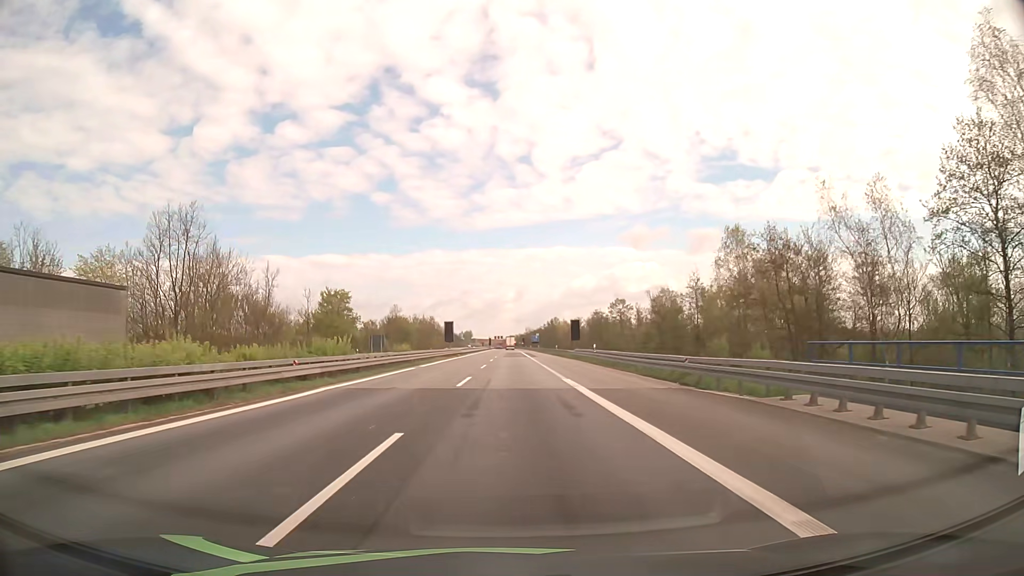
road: motorway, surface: asphalt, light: Day
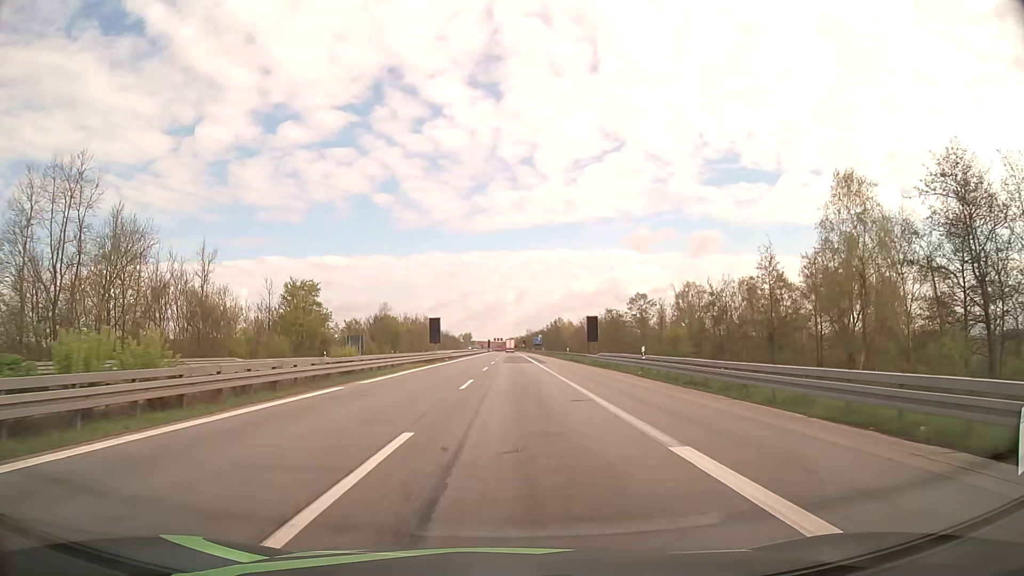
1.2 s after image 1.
(0.0, +17.8) m; 0°
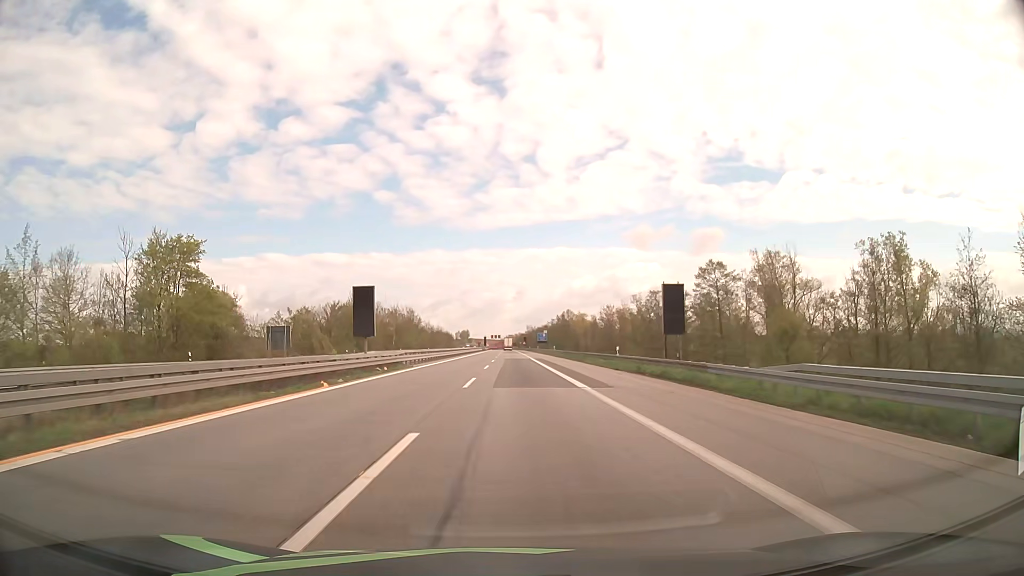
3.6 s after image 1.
(+0.1, +35.8) m; 0°
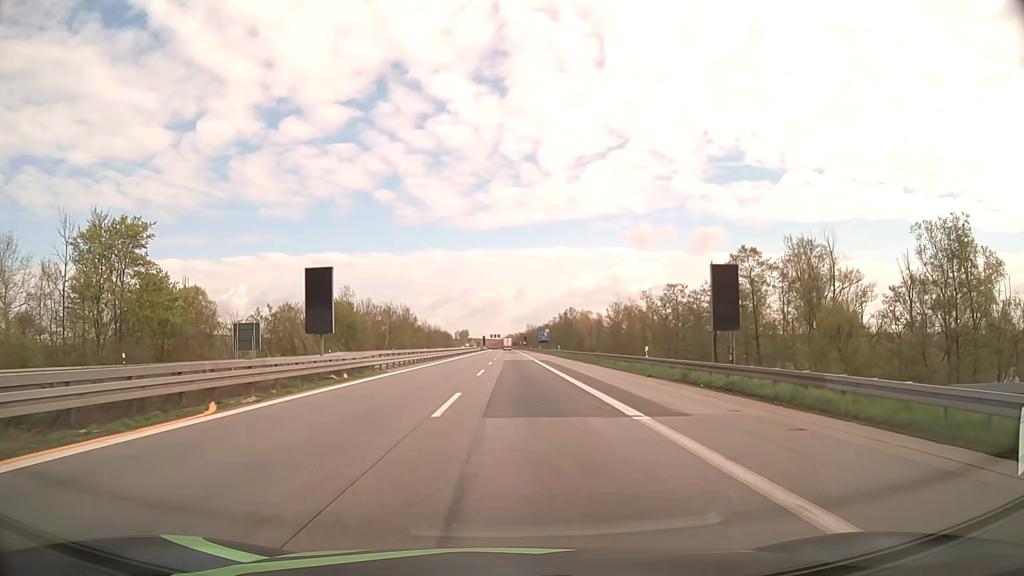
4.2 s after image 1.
(0.0, +9.0) m; 0°
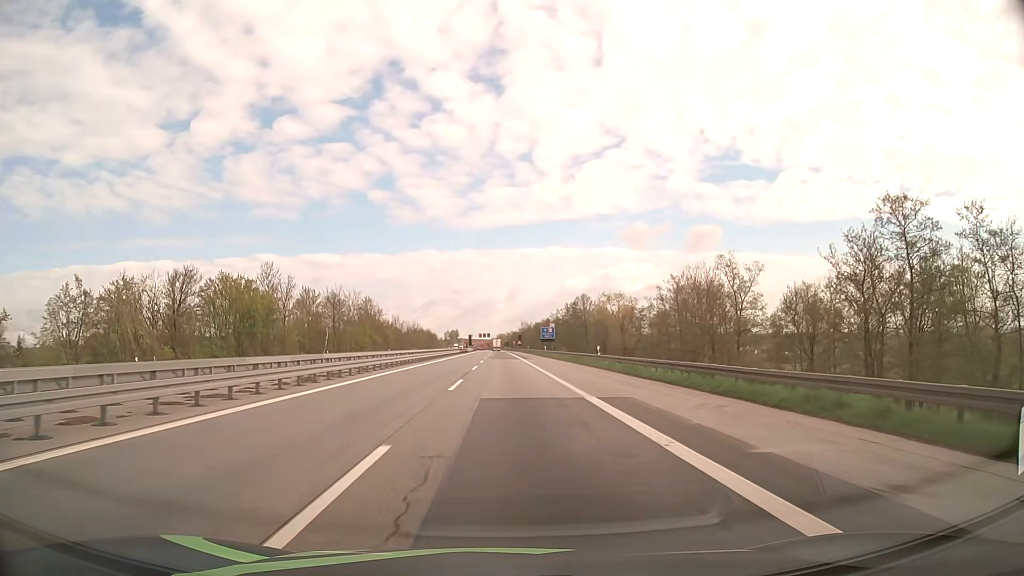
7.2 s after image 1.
(+0.2, +45.0) m; +1°
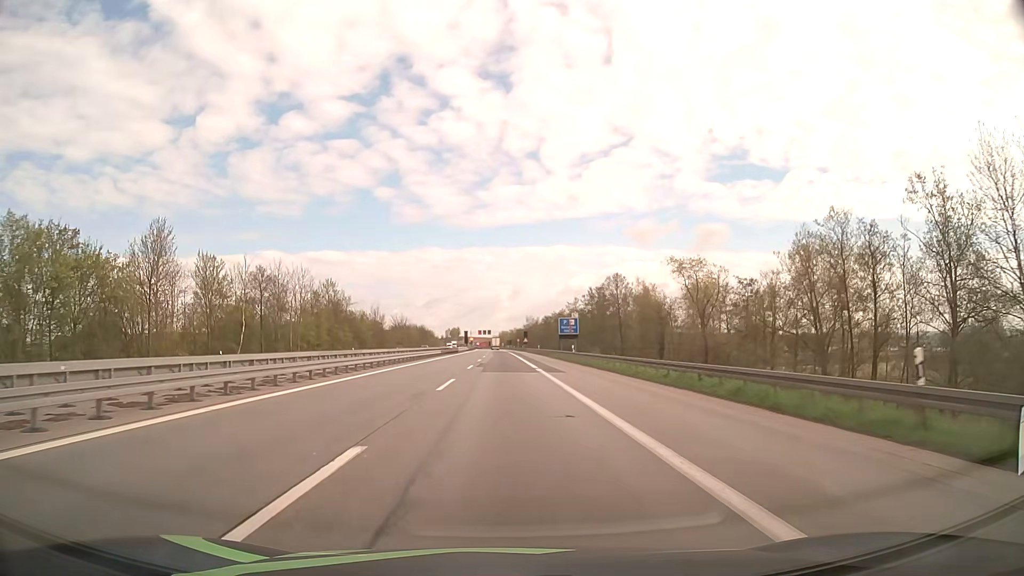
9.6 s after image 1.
(0.0, +36.0) m; 0°
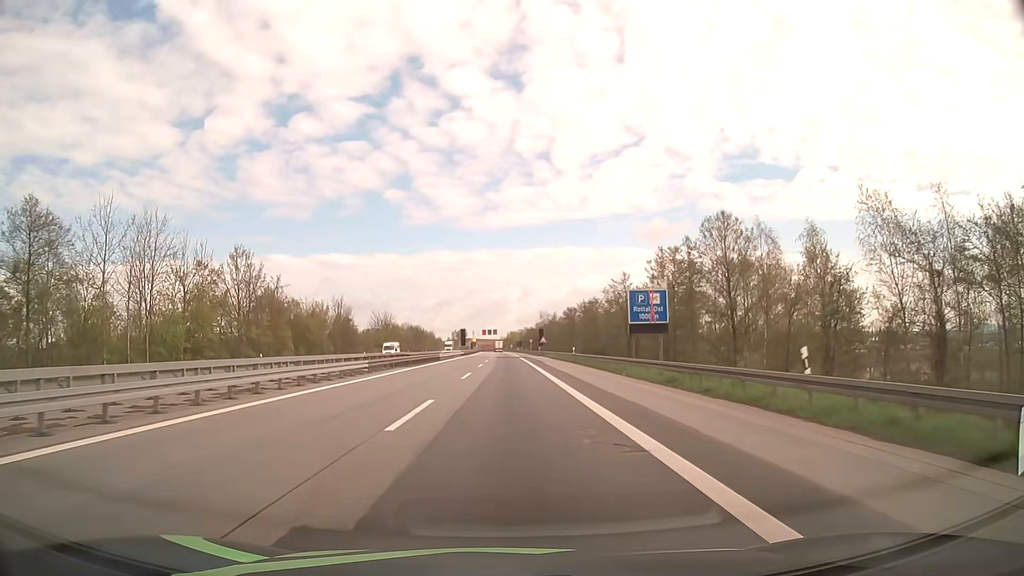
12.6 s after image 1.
(-0.2, +44.2) m; -1°
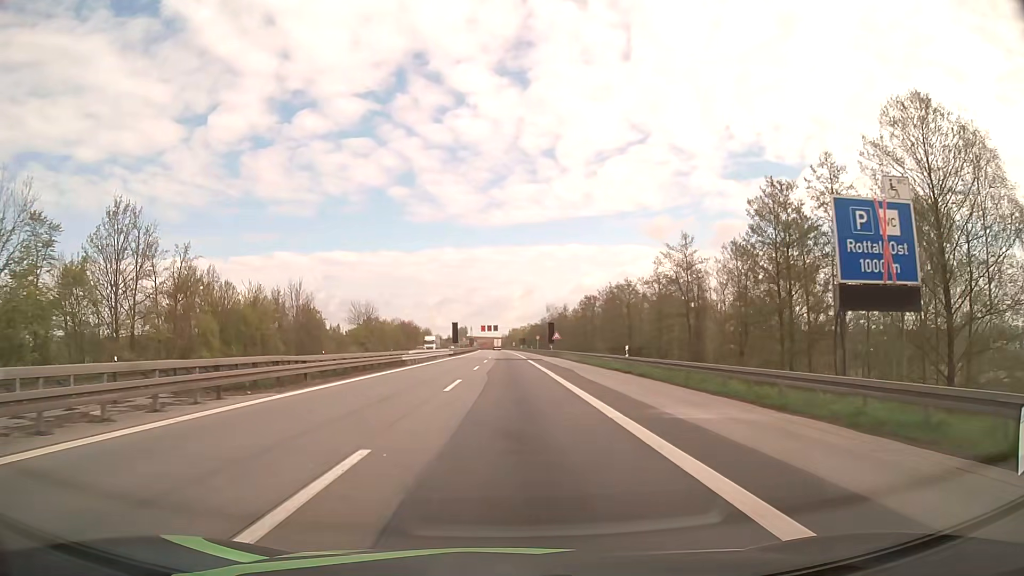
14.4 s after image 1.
(0.0, +26.3) m; 0°
(0, +10) (0, +20) (0, +30) (0, +40) (0, +50) (0, +60) (0, +70) (0, +80) (0, +90) (0, +100) m
